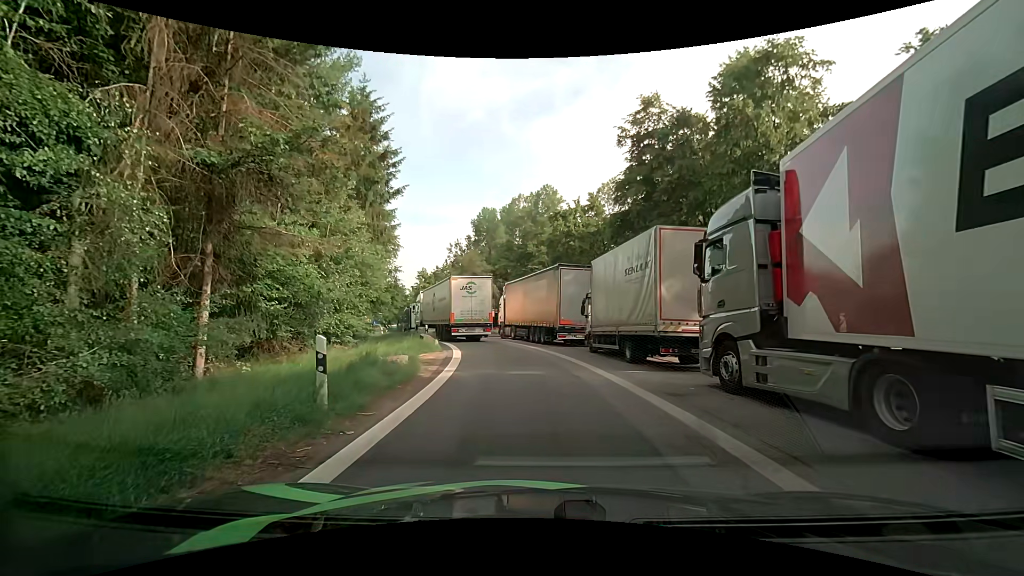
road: service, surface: asphalt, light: Day
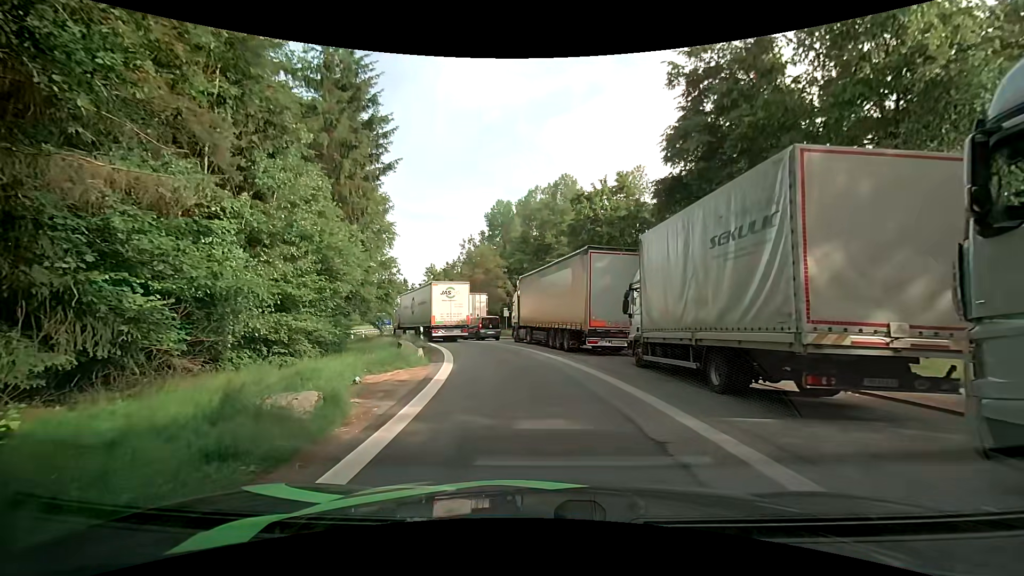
(-0.2, +6.1) m; 0°
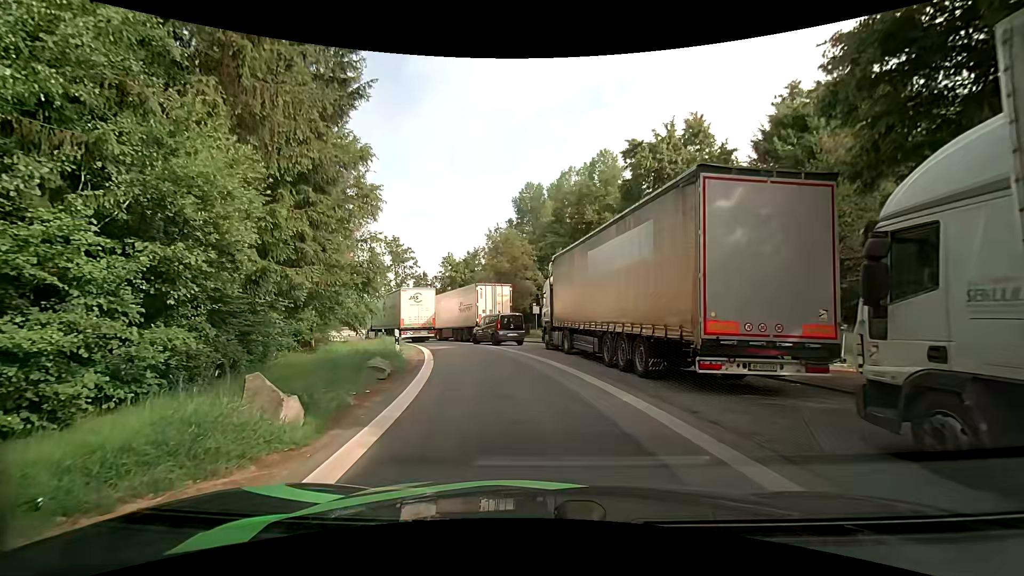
(-0.6, +9.5) m; -6°
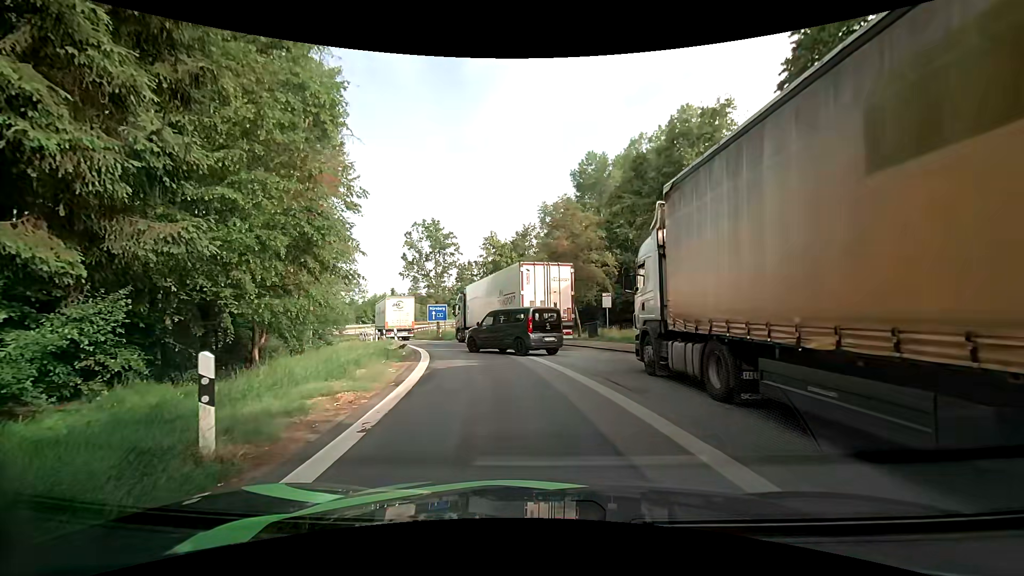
(-0.6, +11.2) m; -5°
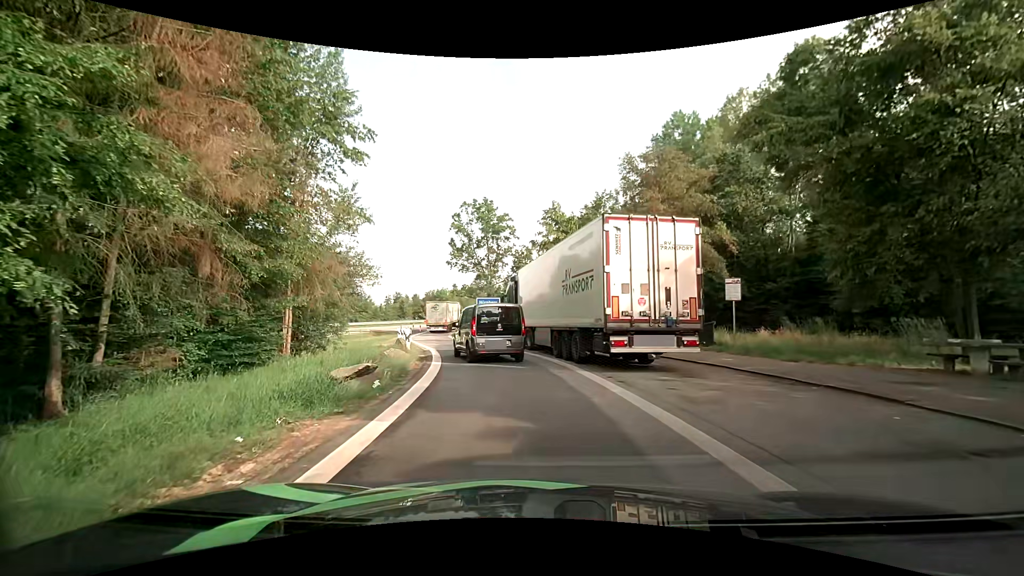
(-0.8, +9.9) m; -7°
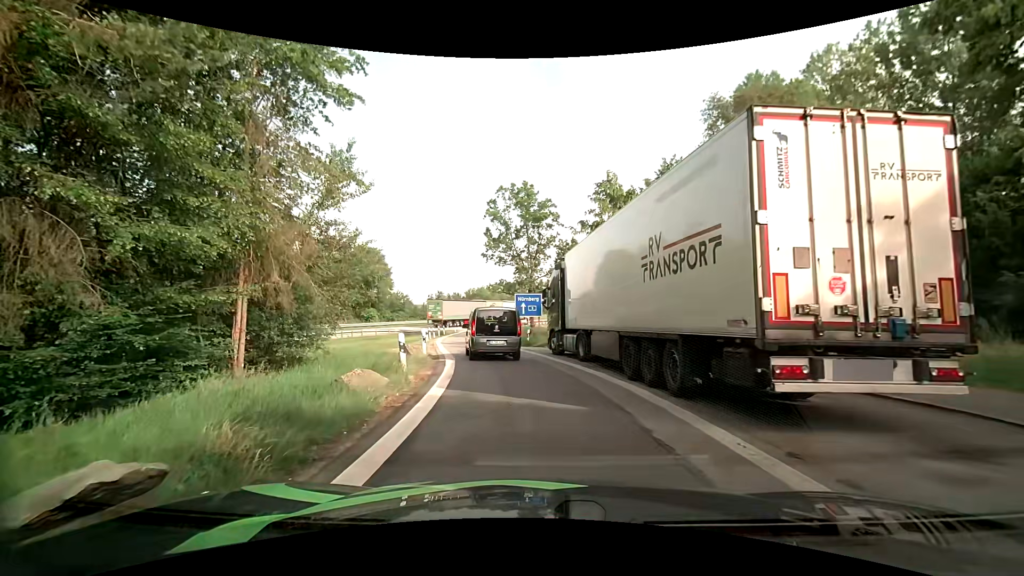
(-0.4, +6.3) m; -6°
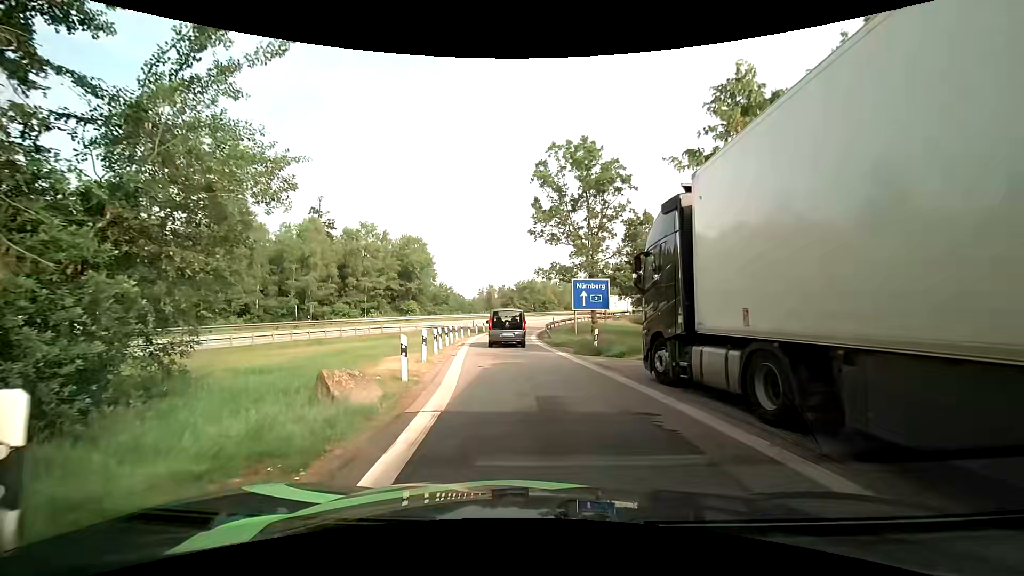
(-0.6, +10.4) m; -8°
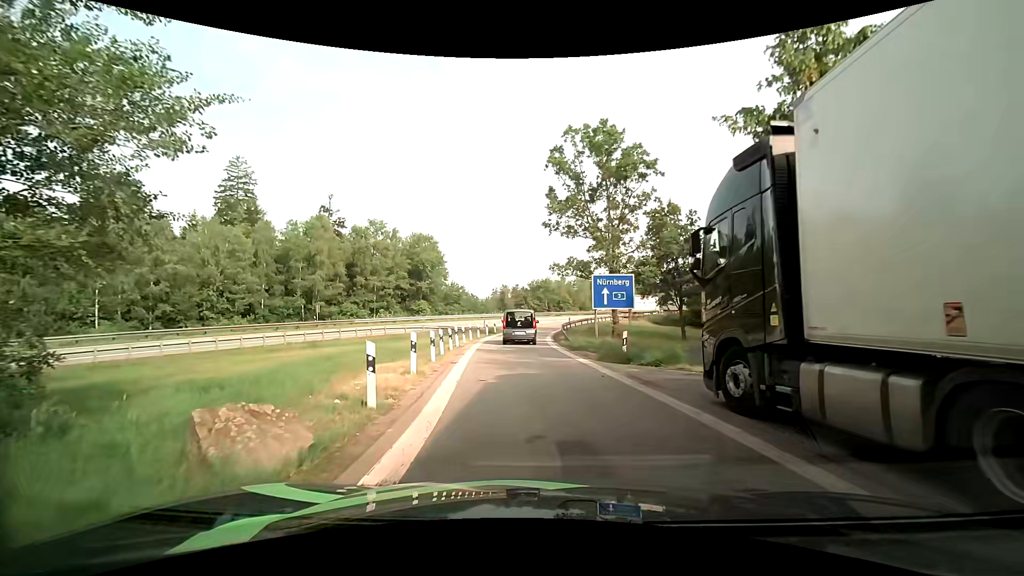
(+0.1, +3.1) m; 0°
(0, +10) (-1, +20) (-1, +30) (-1, +40) (0, +50) (+2, +60) (+6, +69) (+10, +78) (+14, +87) (+19, +96) m
